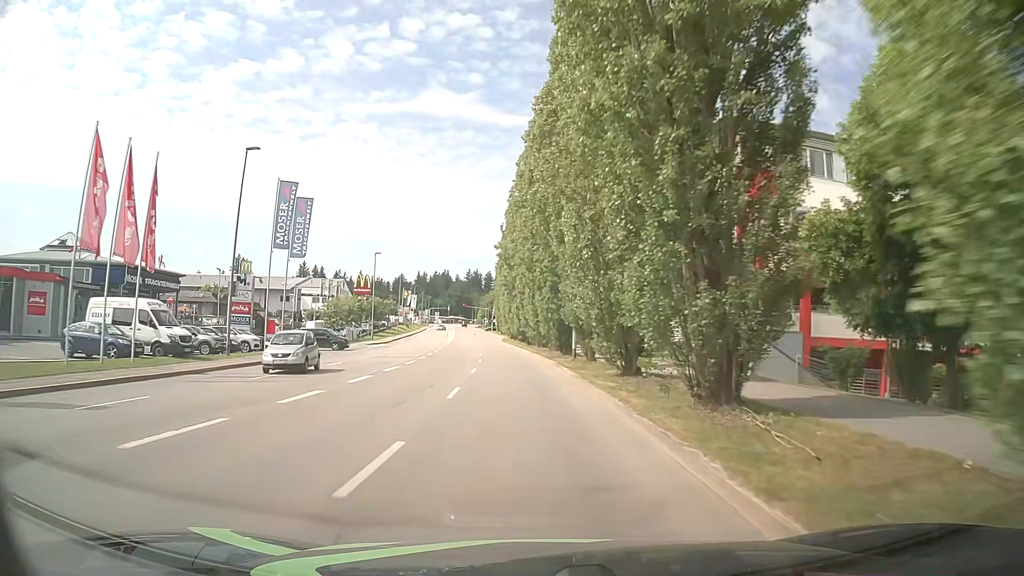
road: tertiary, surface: asphalt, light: Day
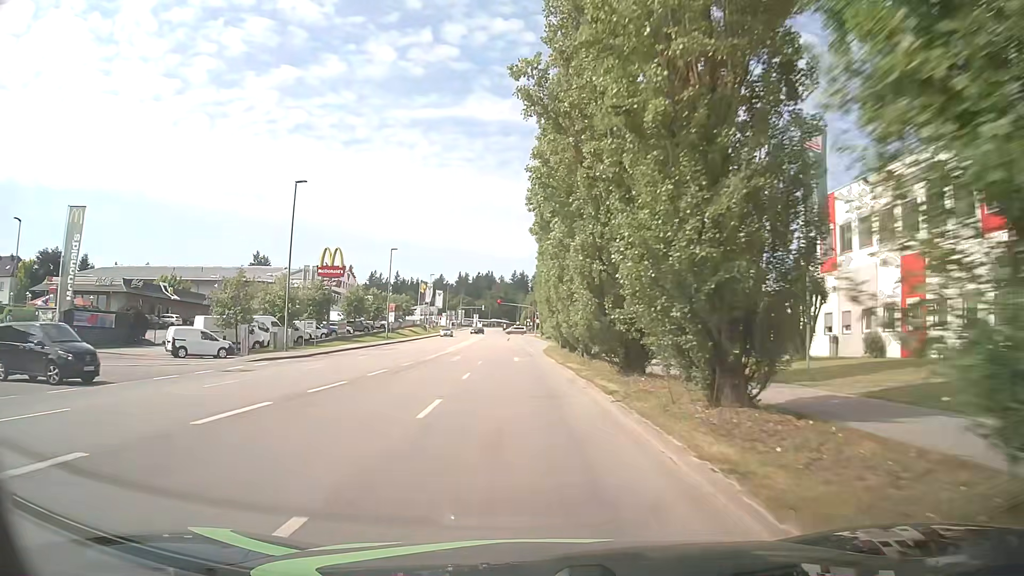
(-1.4, +40.0) m; -4°
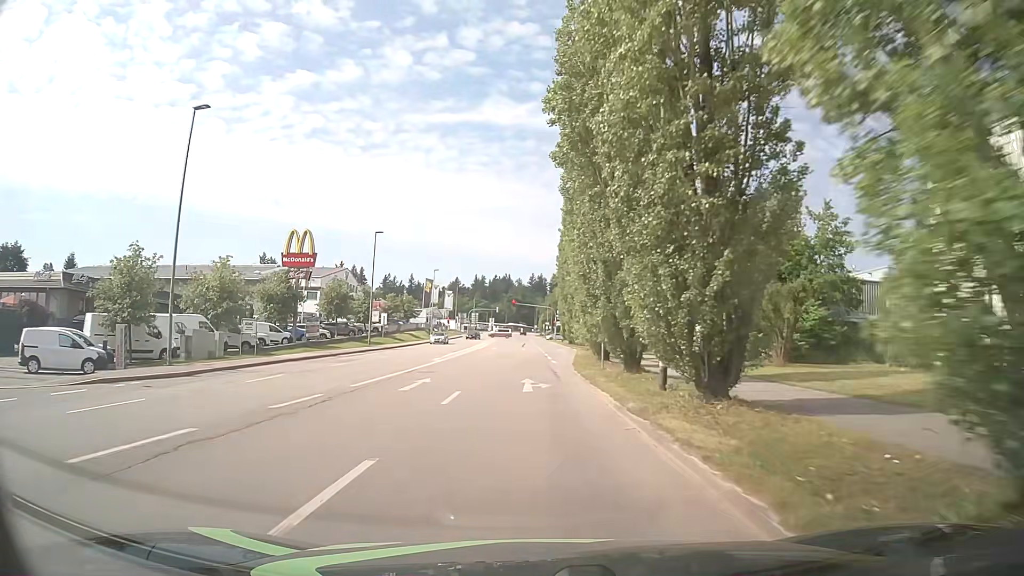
(-0.2, +15.6) m; -2°
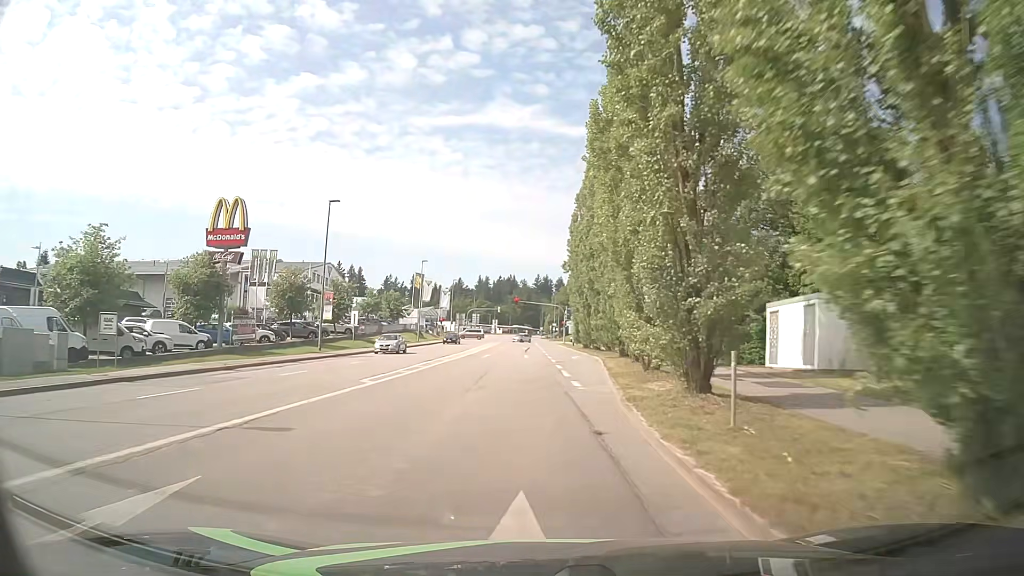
(0.0, +15.4) m; -1°
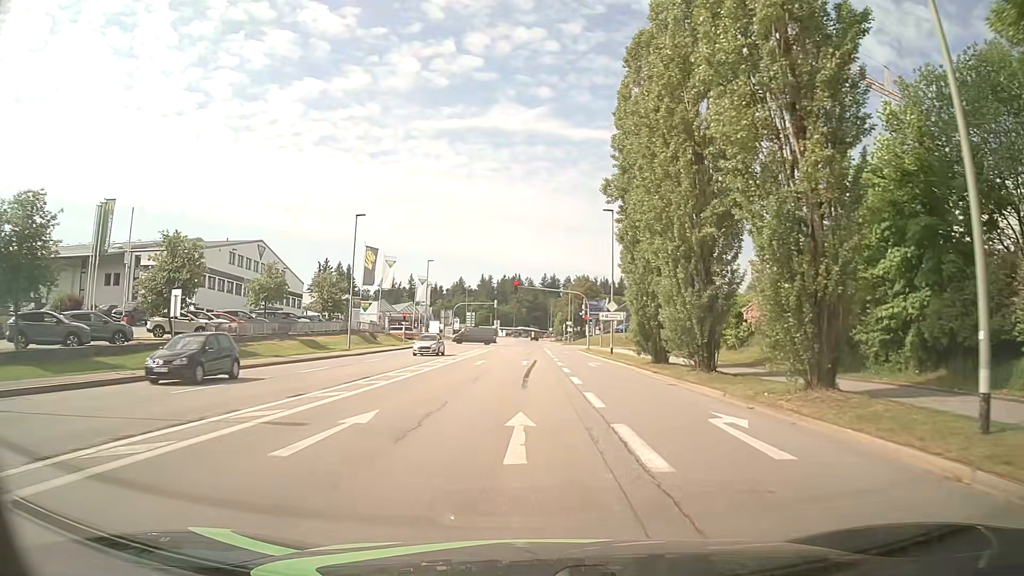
(+0.2, +34.5) m; 0°
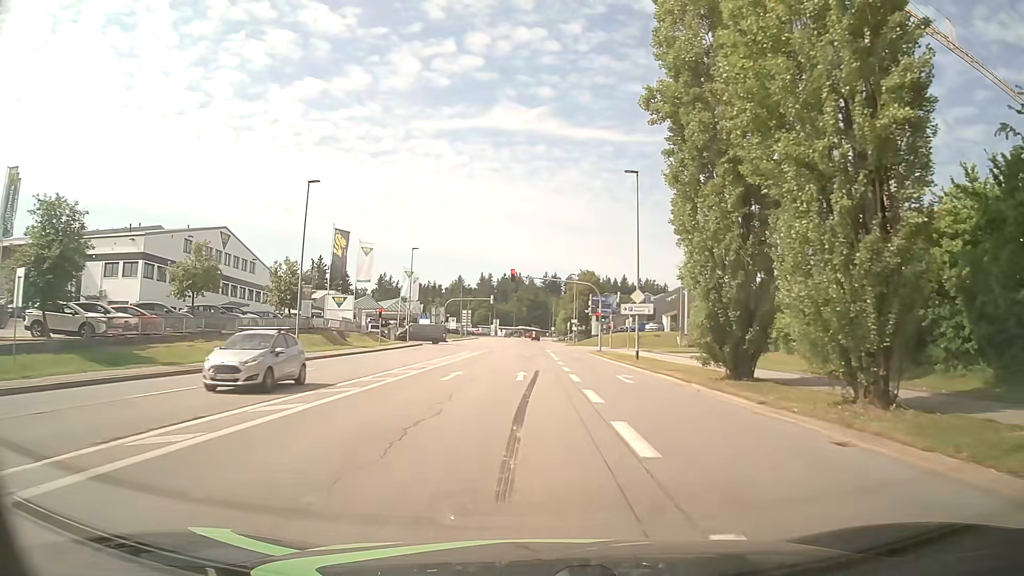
(0.0, +11.5) m; 0°
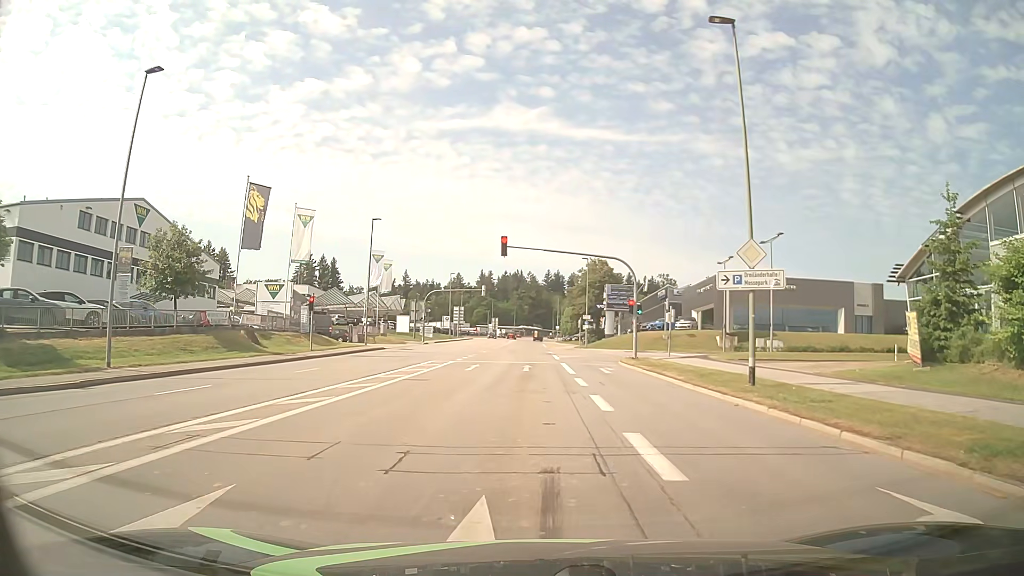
(-0.2, +19.0) m; -1°
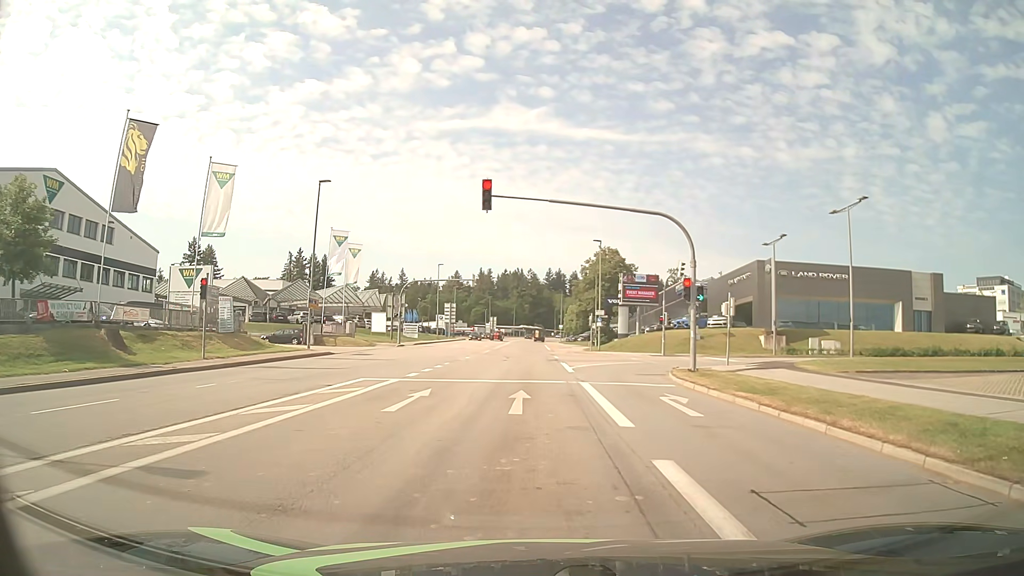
(0.0, +14.0) m; 0°
(0, +10) (0, +20) (0, +30) (0, +40) (0, +50) (0, +60) (0, +70) (0, +80) (-1, +90) (-1, +100) m
